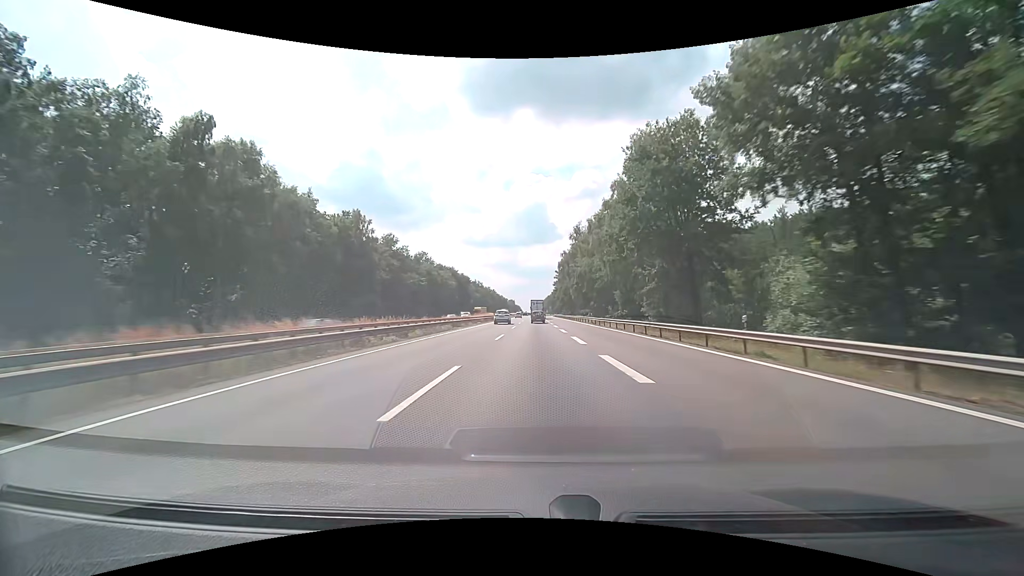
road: motorway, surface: asphalt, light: Day
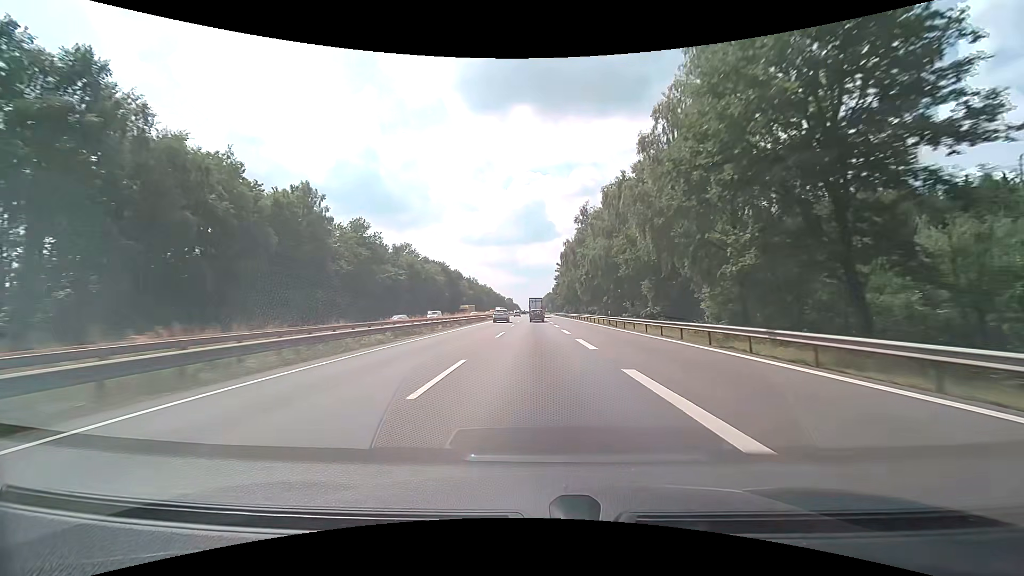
(+0.1, +16.6) m; 0°
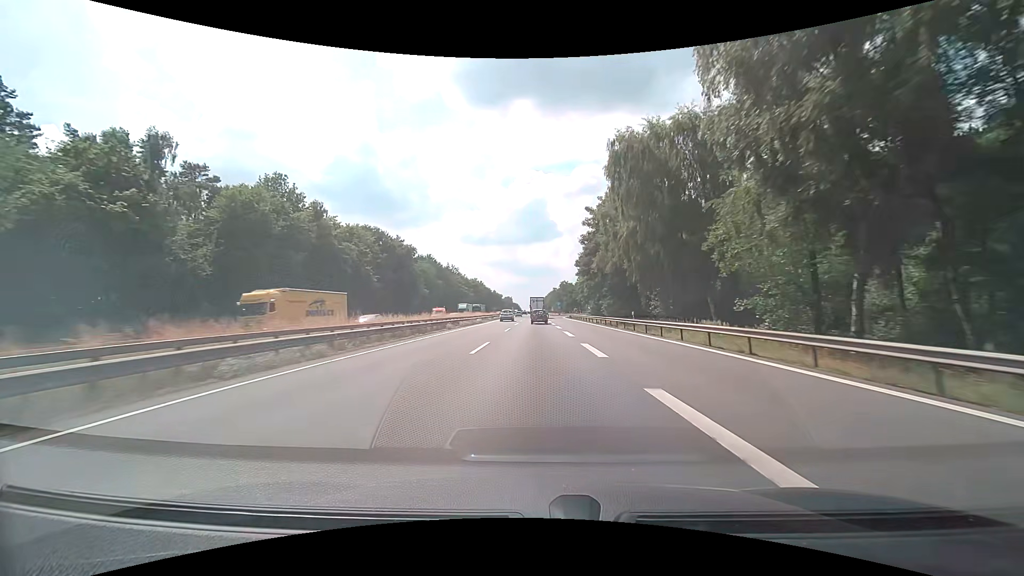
(+0.2, +63.9) m; 0°
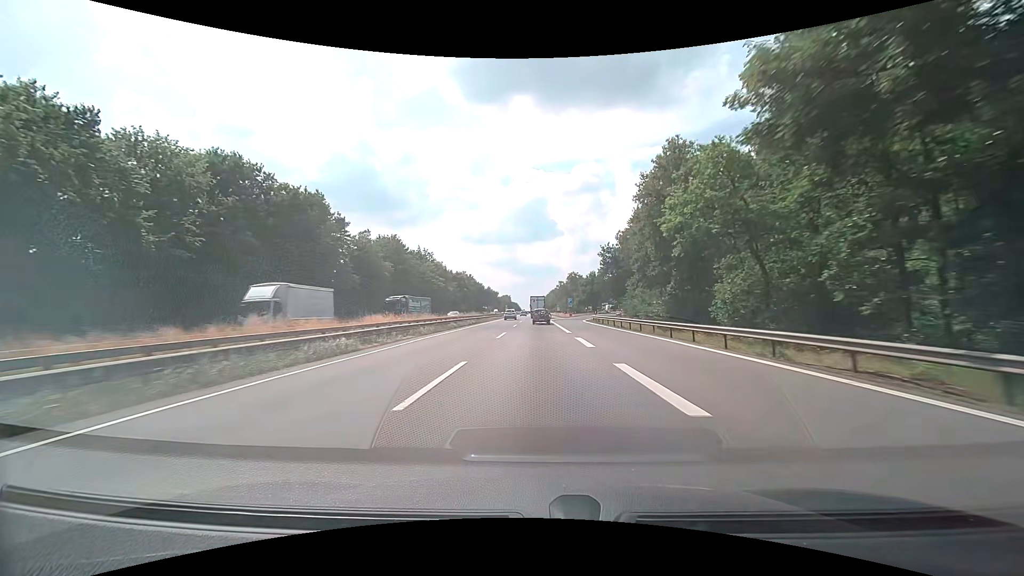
(+0.1, +44.7) m; 0°
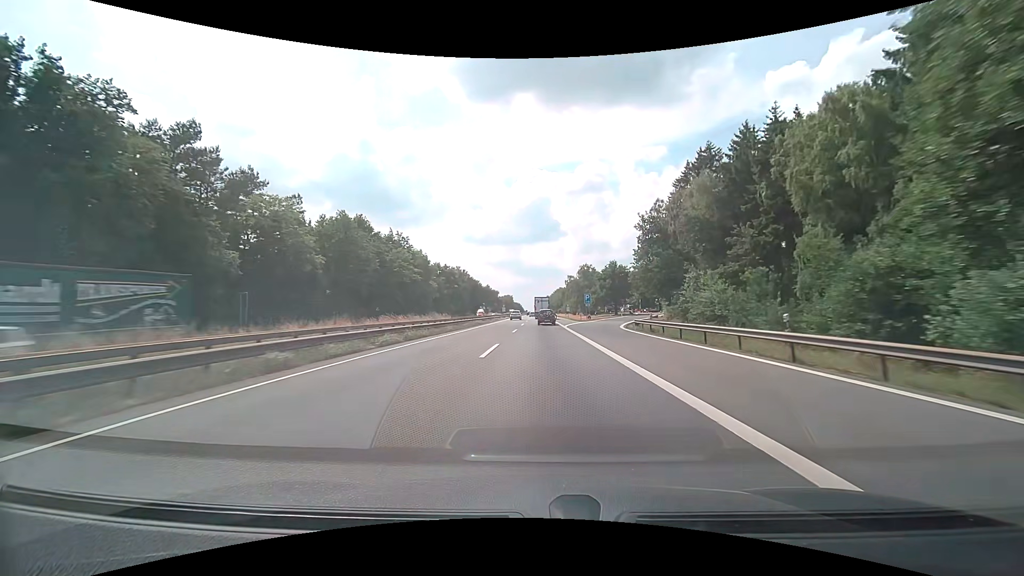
(+0.1, +28.6) m; 0°
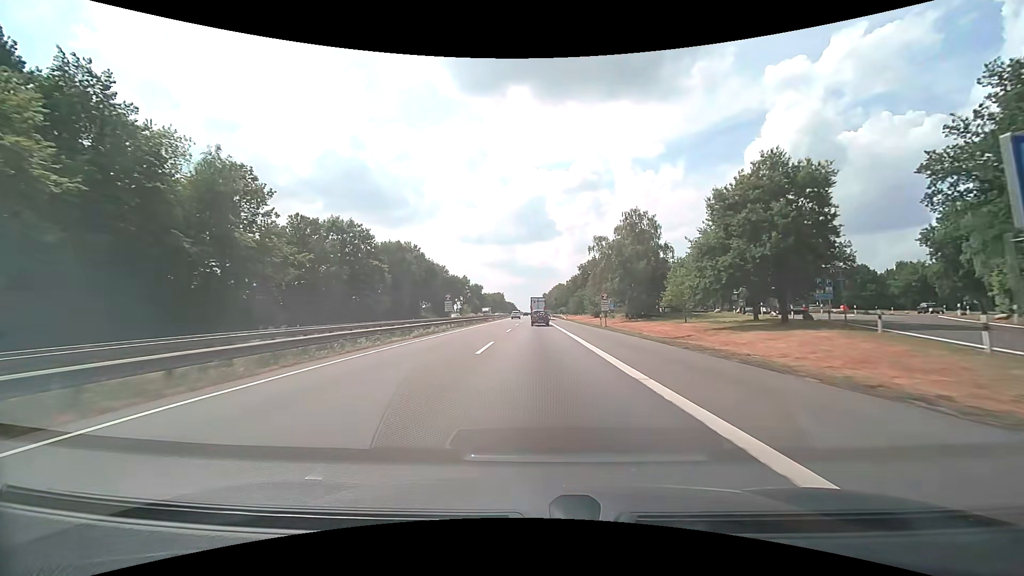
(+0.4, +71.1) m; 0°
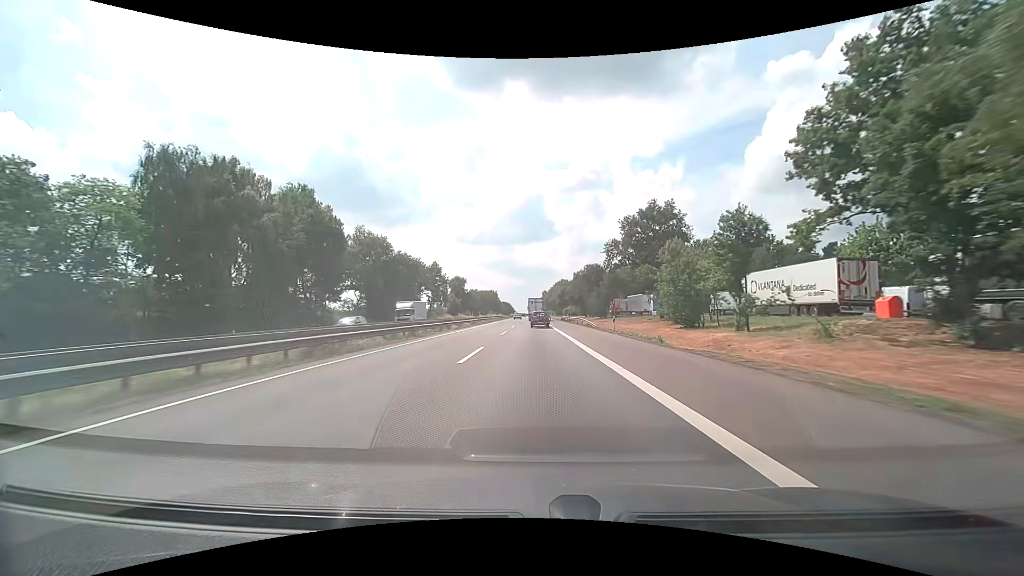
(-0.1, +57.1) m; 0°
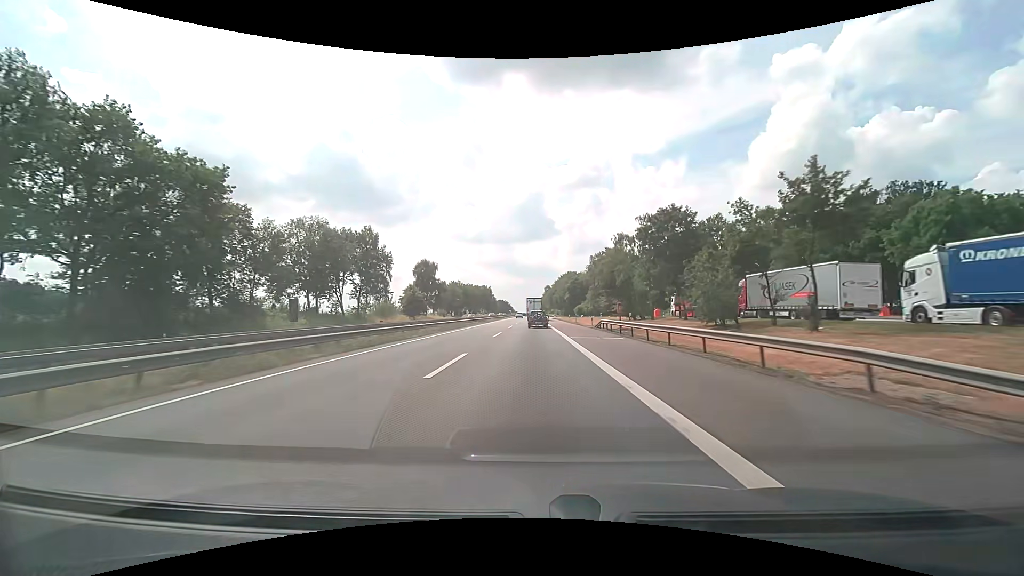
(+0.1, +57.6) m; 0°
(0, +10) (0, +20) (0, +30) (0, +40) (0, +50) (0, +60) (0, +70) (0, +80) (0, +90) (0, +100) m
